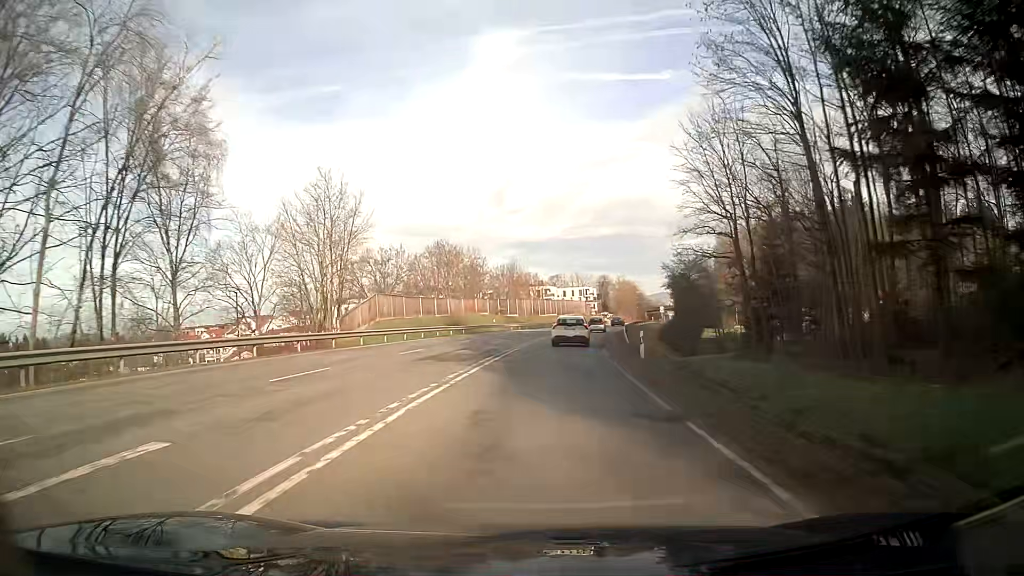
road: secondary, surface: asphalt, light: Day
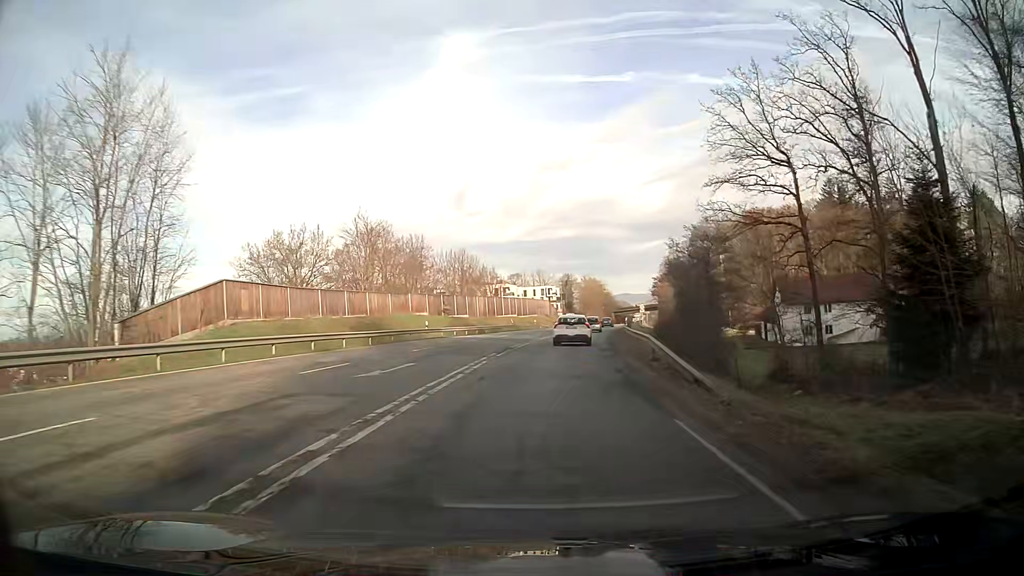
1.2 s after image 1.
(+0.6, +21.8) m; +3°
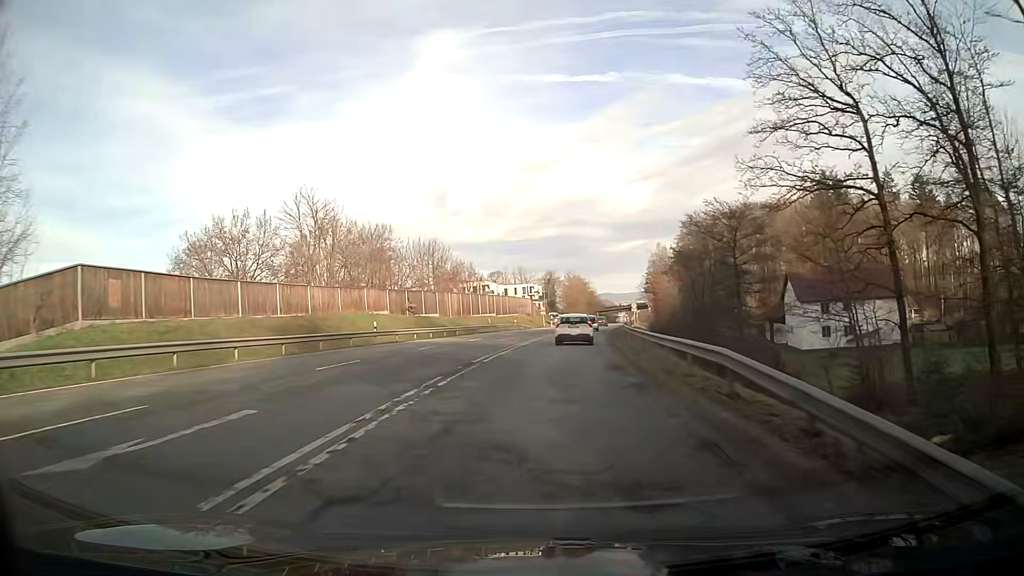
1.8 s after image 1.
(+0.1, +10.6) m; +2°
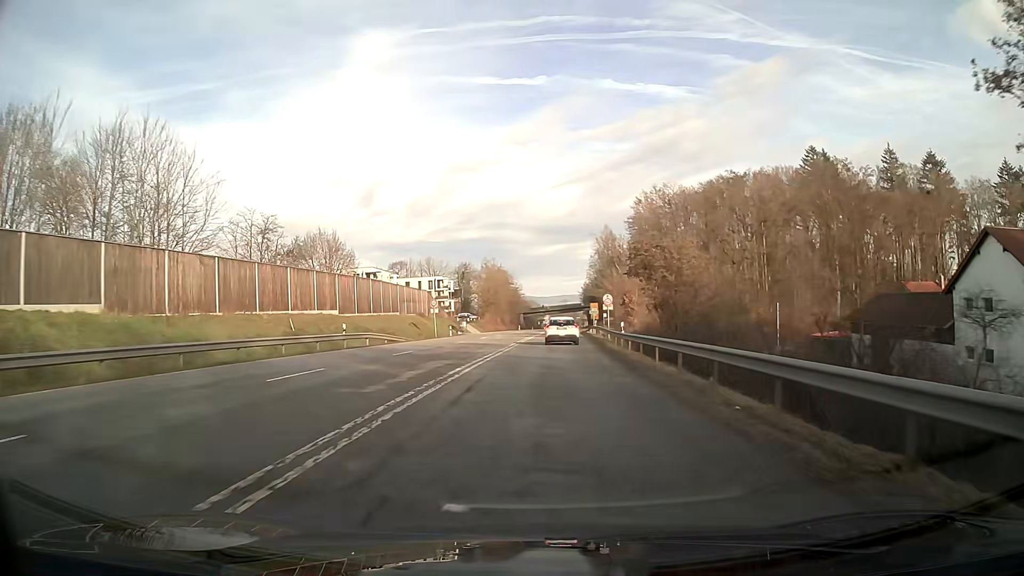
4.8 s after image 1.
(+3.0, +50.3) m; +6°
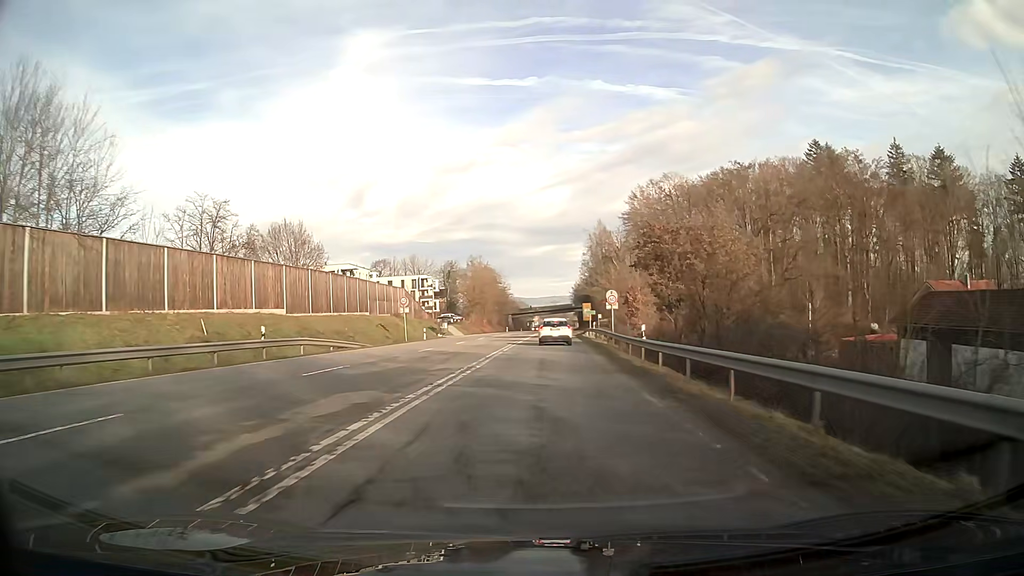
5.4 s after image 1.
(+0.1, +9.6) m; +1°
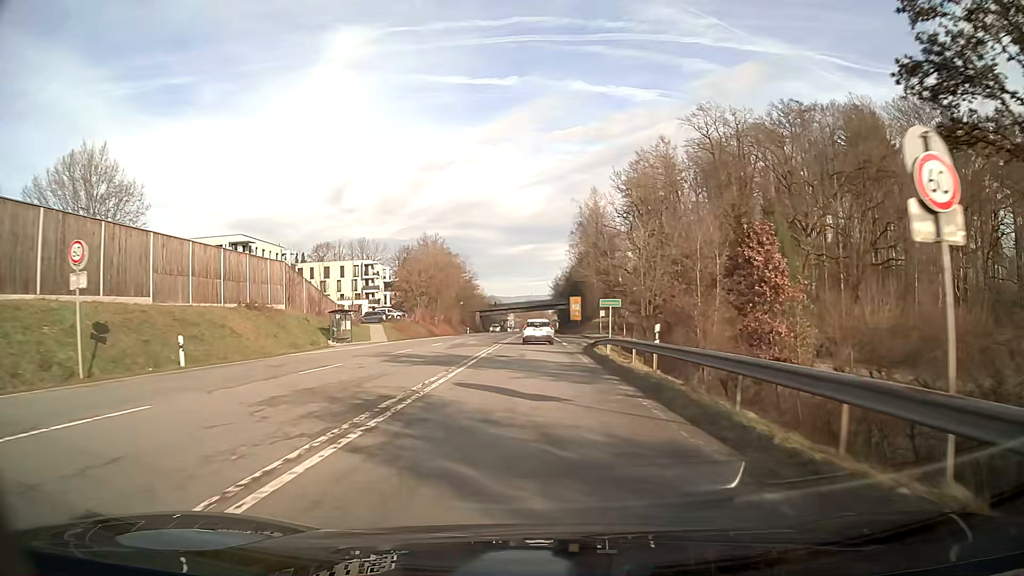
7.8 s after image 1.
(+0.7, +37.6) m; +2°
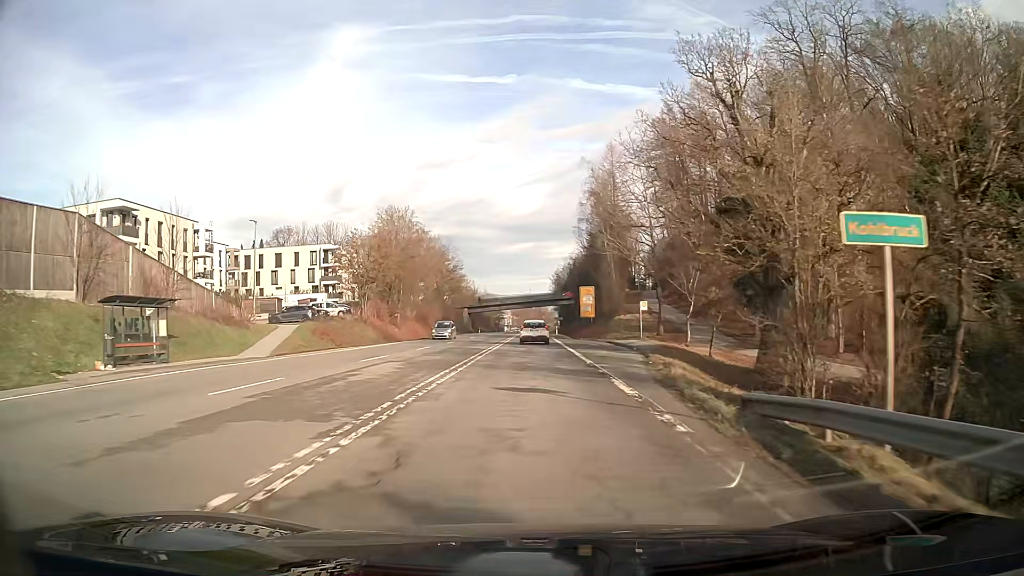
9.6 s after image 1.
(+0.1, +27.8) m; 0°
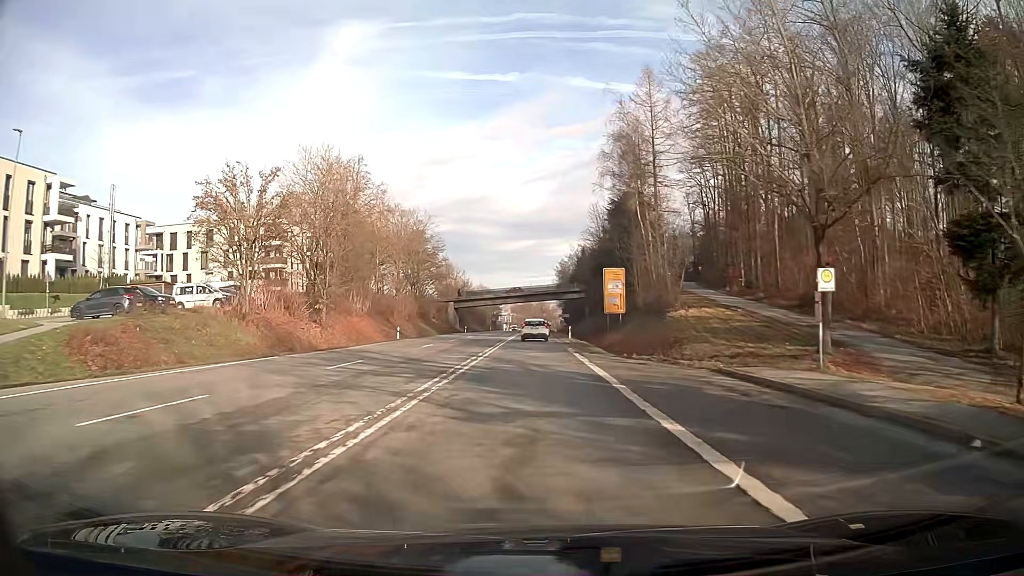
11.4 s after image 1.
(0.0, +27.7) m; 0°
